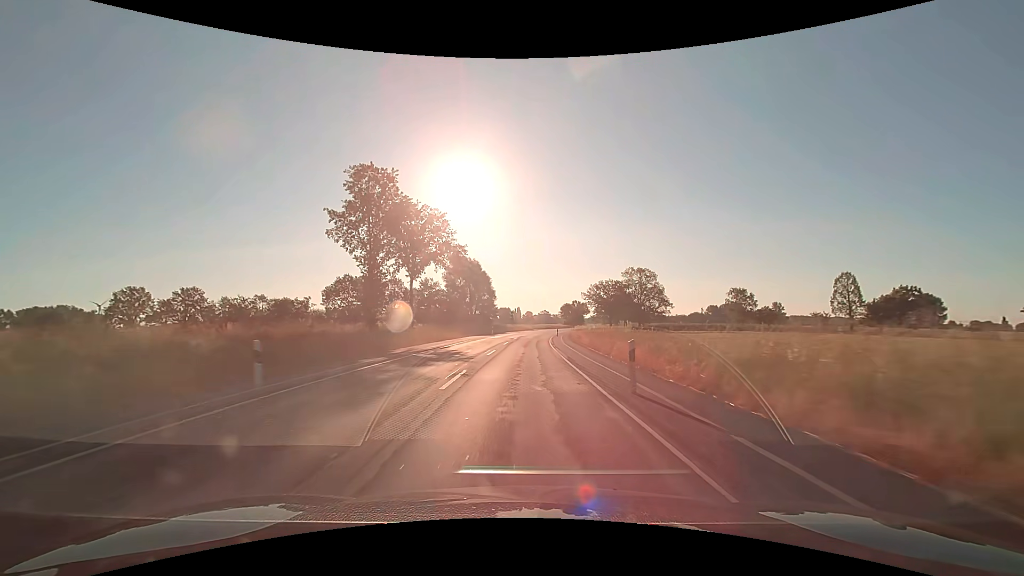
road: secondary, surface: asphalt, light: Day
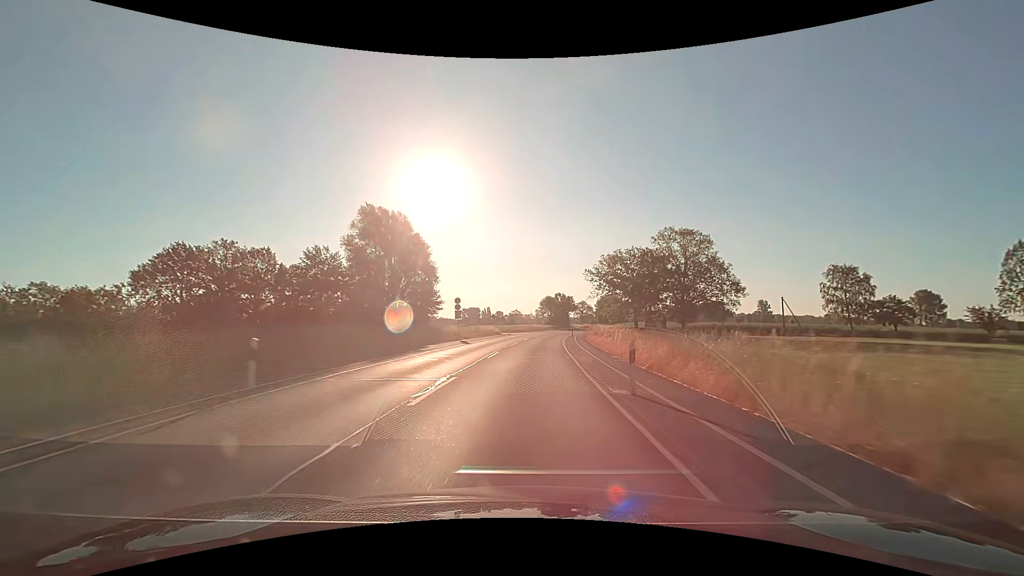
(+1.0, +50.6) m; +3°
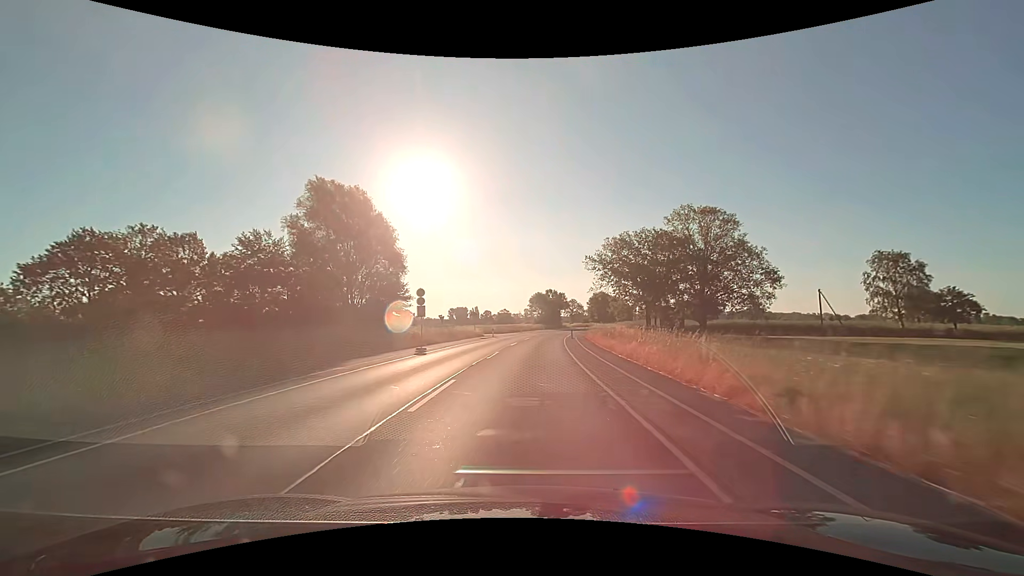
(+0.3, +12.6) m; +2°
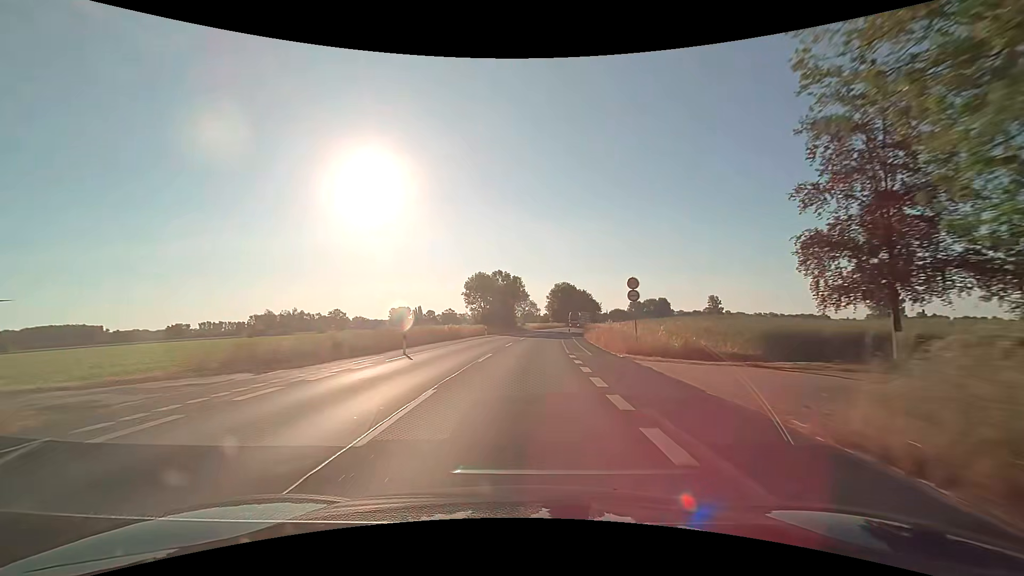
(+2.7, +50.4) m; +6°
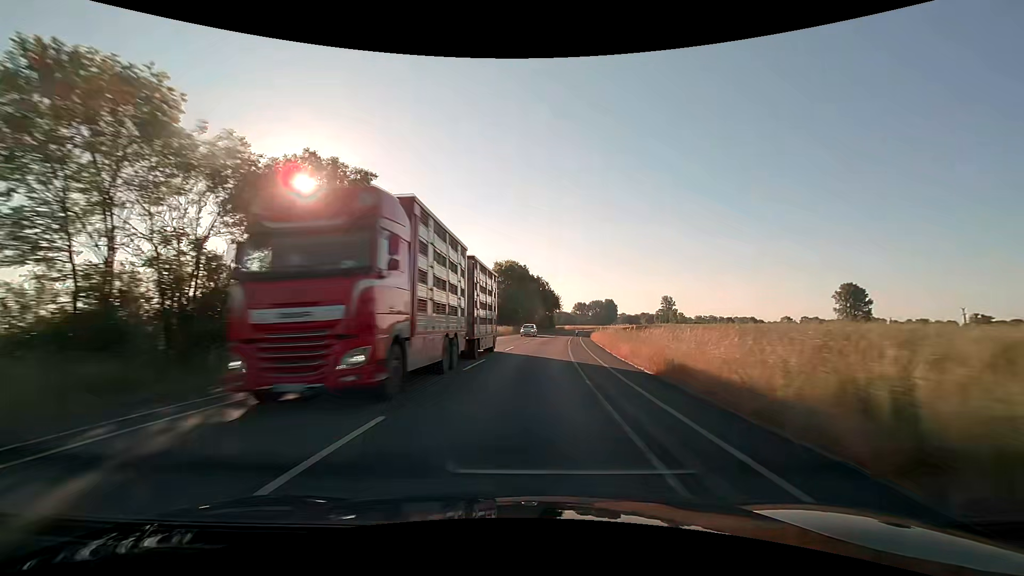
(+3.9, +62.8) m; +7°
(0, +10) (0, +20) (+1, +30) (+2, +40) (+3, +50) (+4, +60) (+5, +70) (+7, +80) (+8, +89) (+10, +99) m
